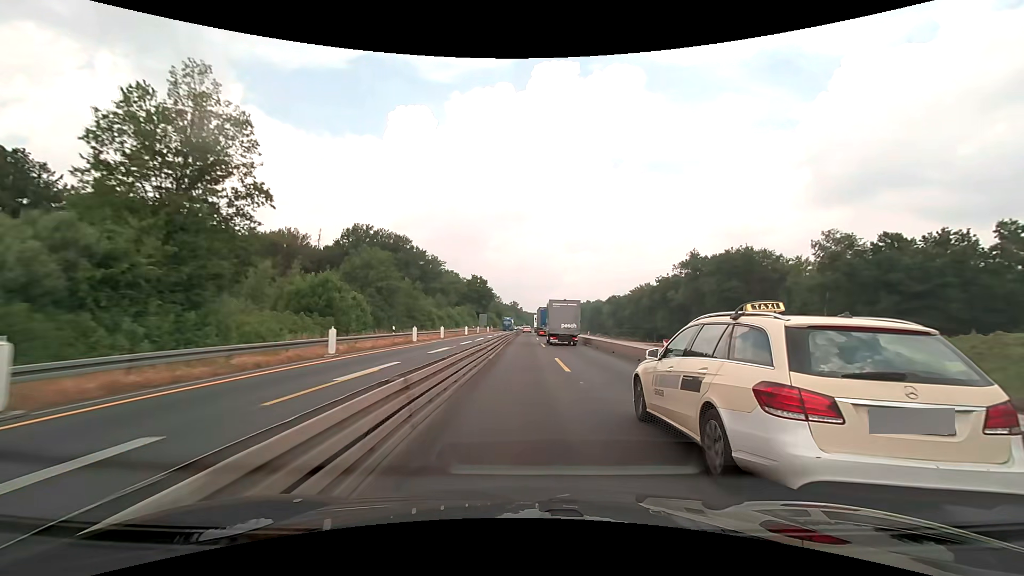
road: motorway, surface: asphalt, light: Day
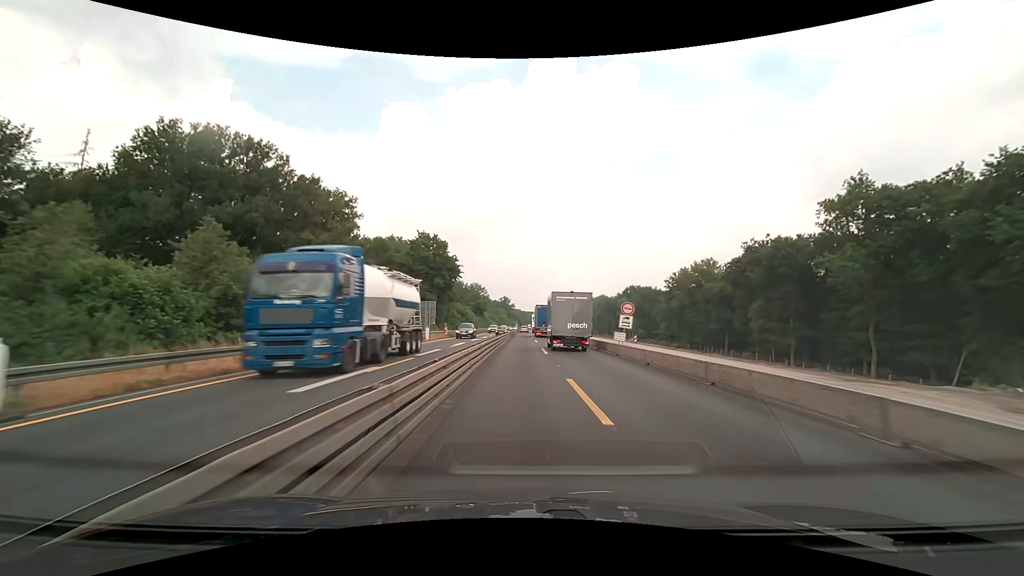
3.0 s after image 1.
(+0.5, +62.7) m; +1°
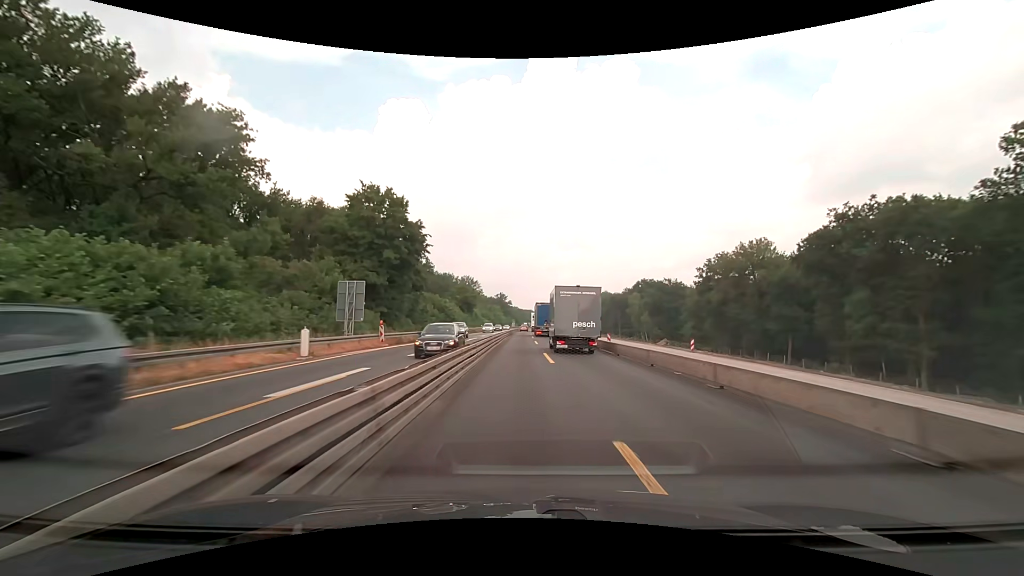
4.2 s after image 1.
(0.0, +25.0) m; 0°
(0, +10) (0, +20) (0, +30) (0, +40) (0, +50) (0, +60) (0, +70) (0, +80) (0, +90) (0, +100) m
